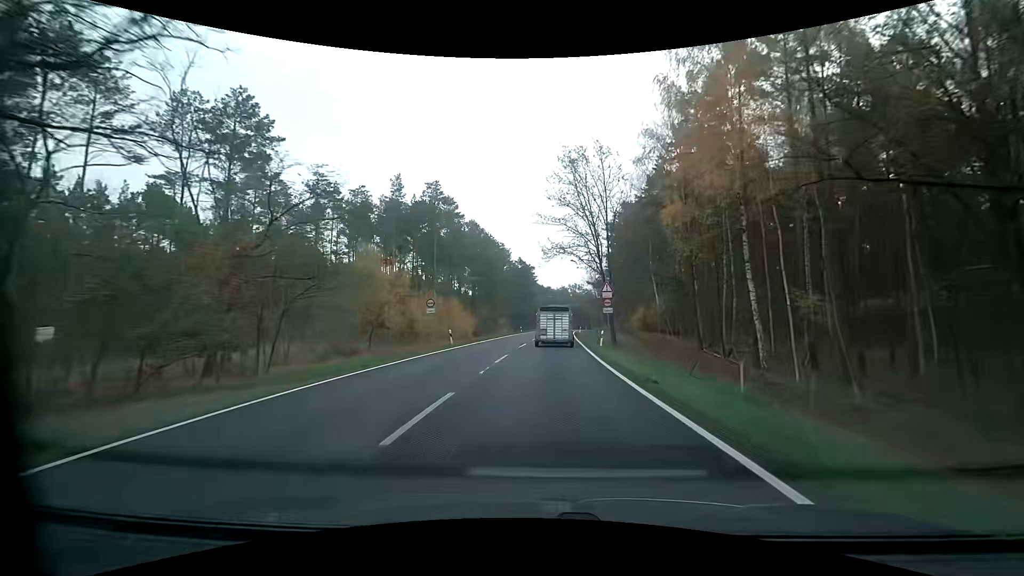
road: primary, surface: asphalt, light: Day
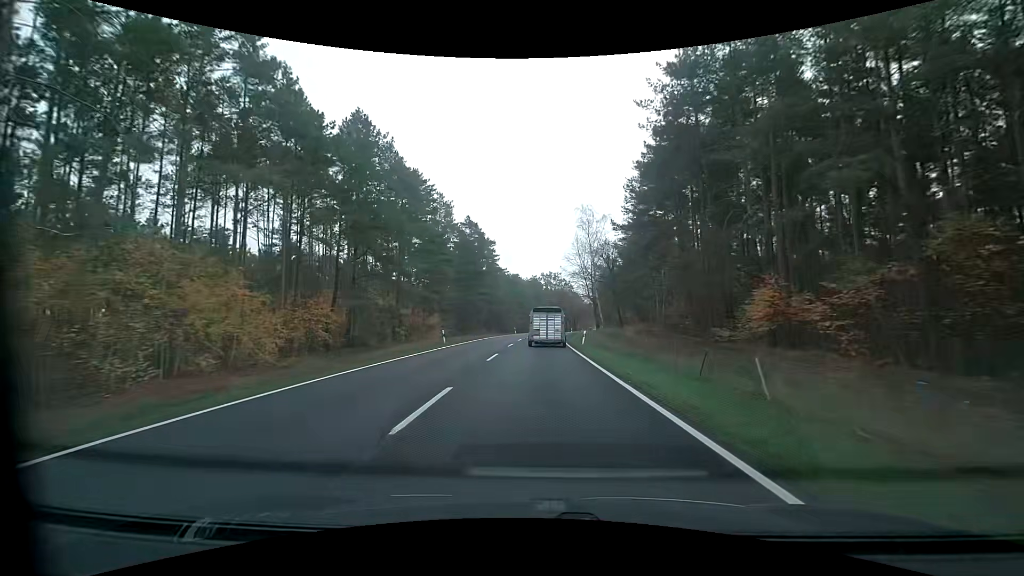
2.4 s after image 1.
(+1.7, +47.5) m; +3°
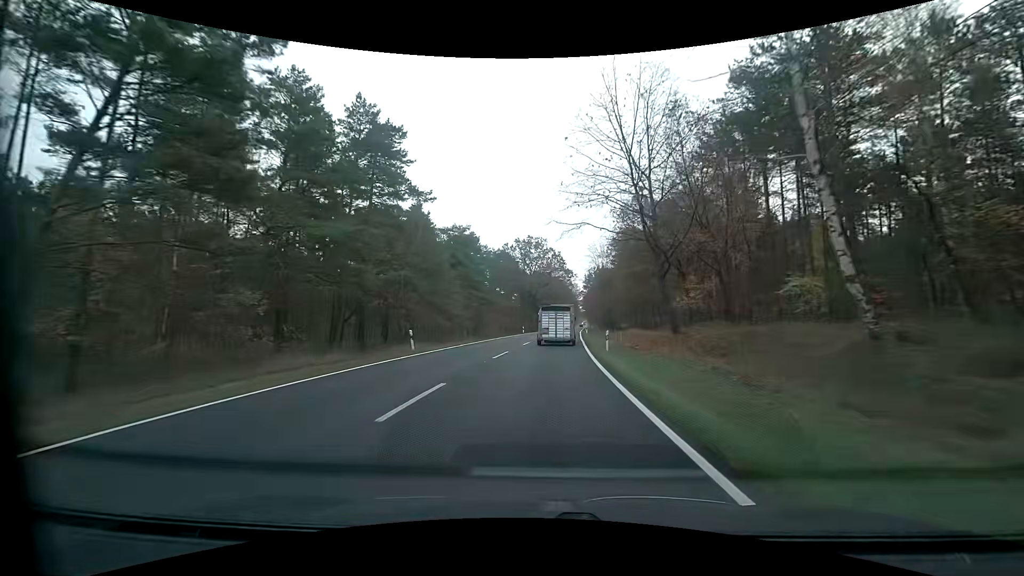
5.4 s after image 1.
(+1.8, +59.9) m; +3°
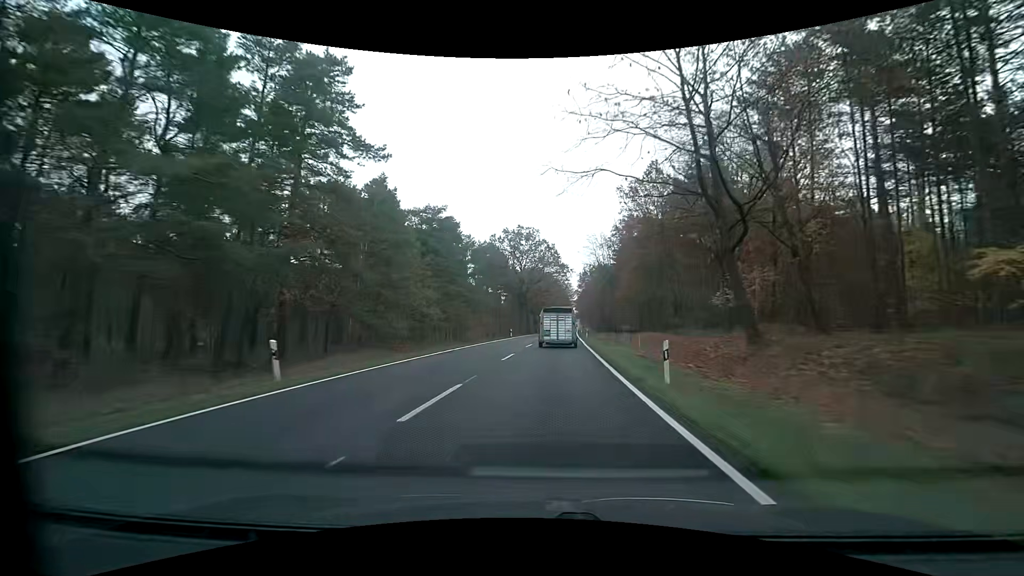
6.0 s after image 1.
(+0.1, +12.0) m; +1°
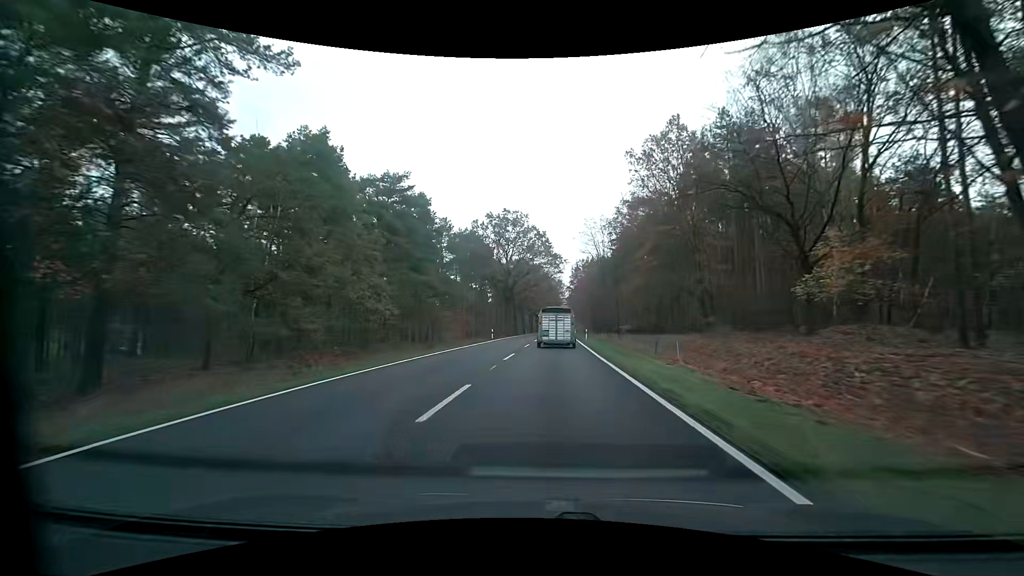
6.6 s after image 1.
(+0.1, +12.1) m; +1°
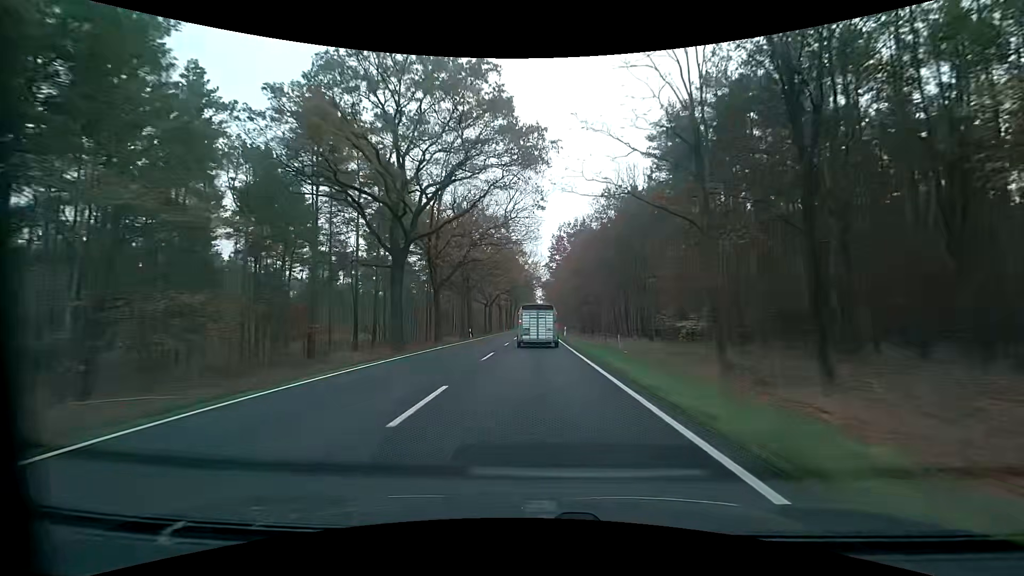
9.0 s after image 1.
(+1.9, +48.6) m; +3°
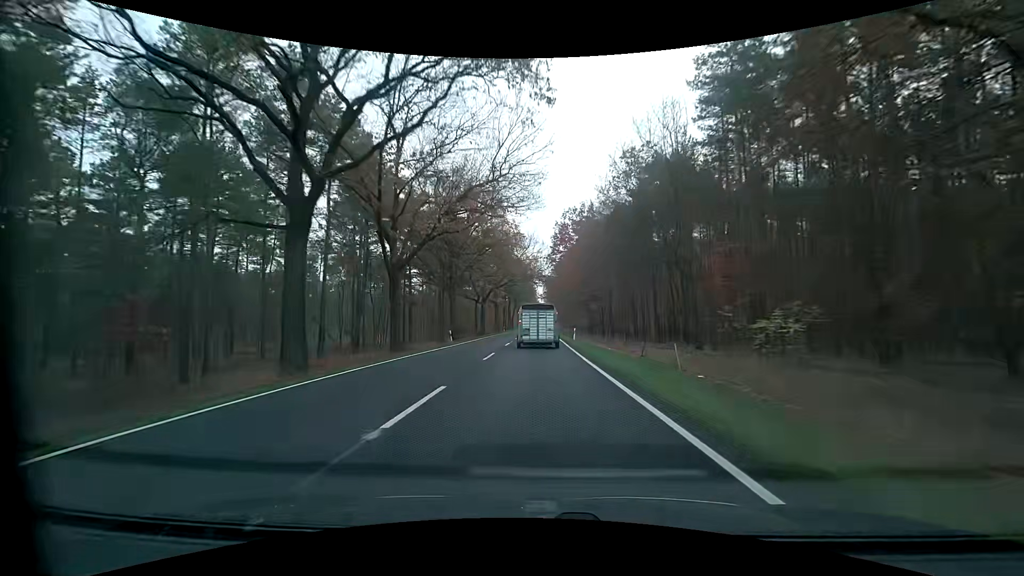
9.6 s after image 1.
(0.0, +12.1) m; 0°
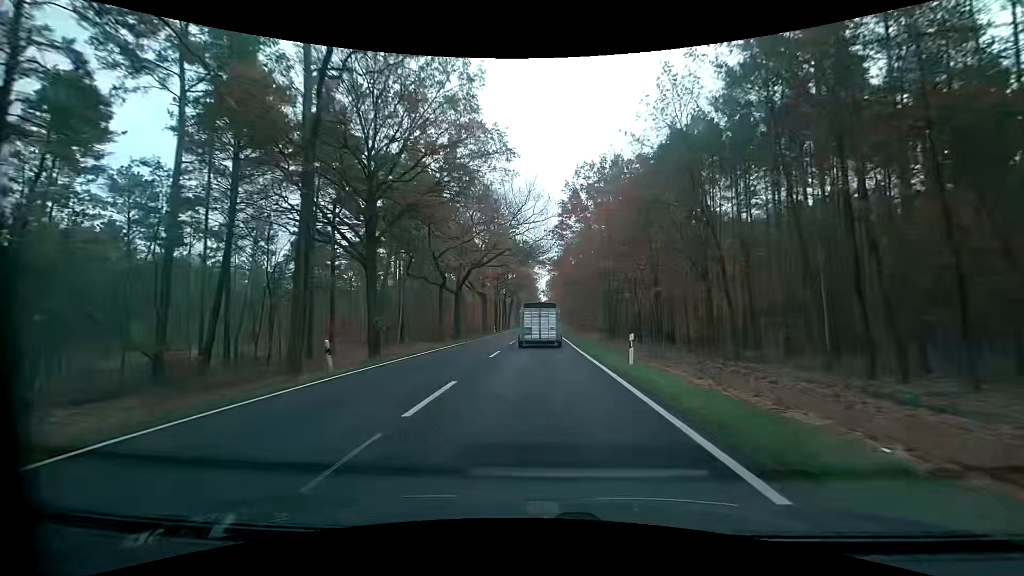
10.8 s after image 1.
(-0.1, +23.2) m; 0°
(0, +10) (0, +20) (0, +30) (0, +40) (0, +50) (0, +60) (0, +70) (0, +80) (0, +90) (0, +100) m
